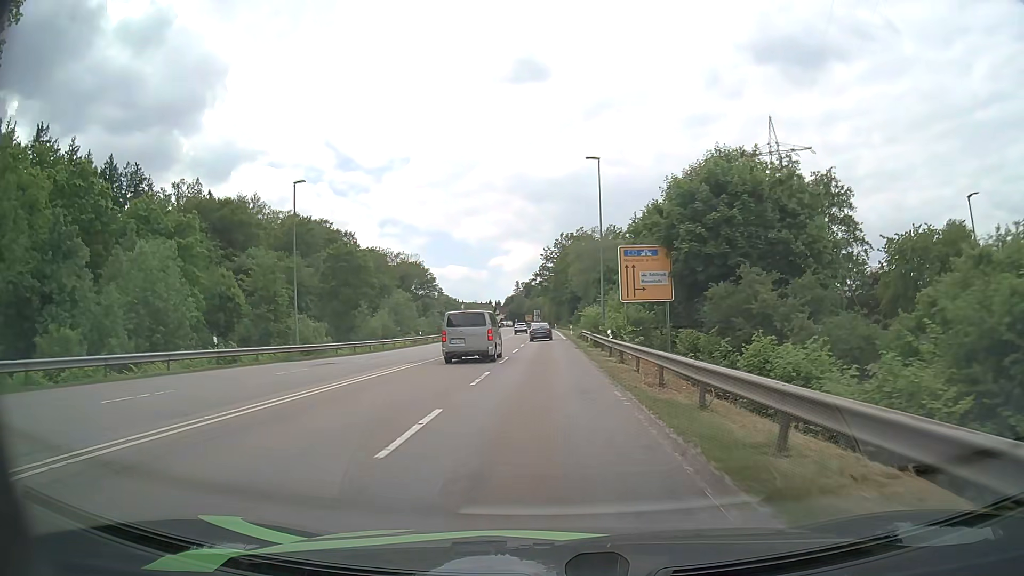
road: secondary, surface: asphalt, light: Day
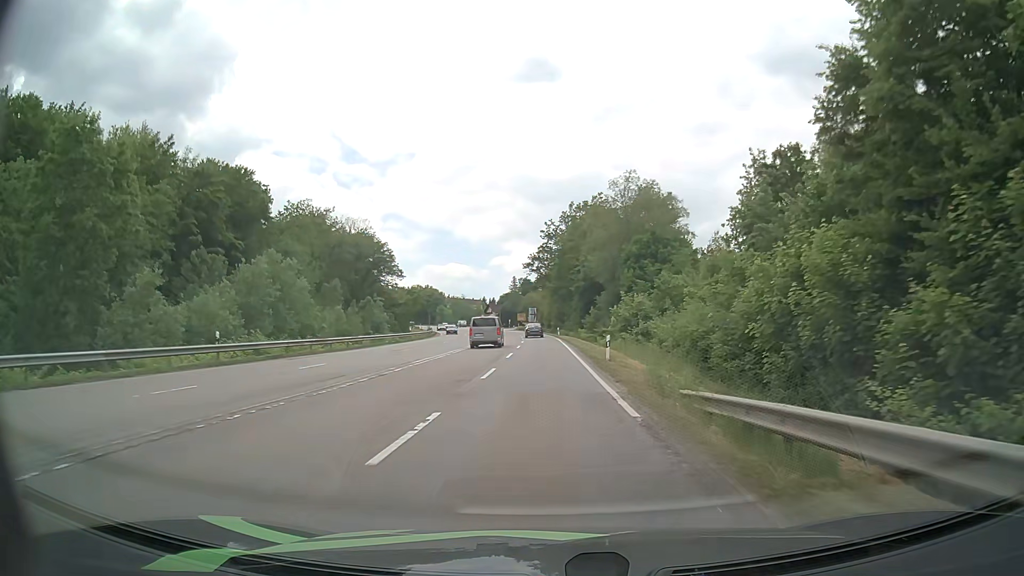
(0.0, +44.4) m; 0°
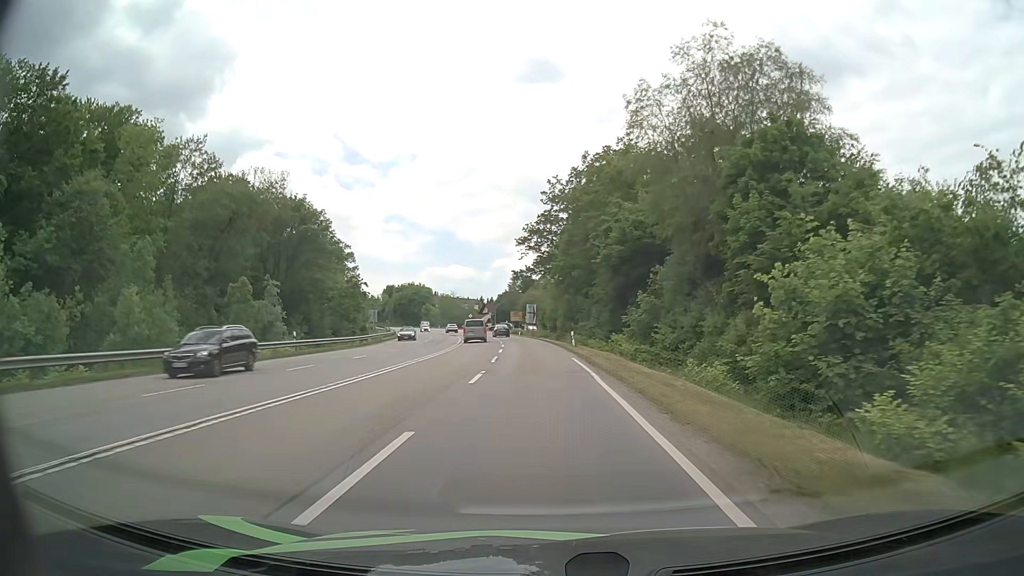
(+0.1, +35.6) m; 0°
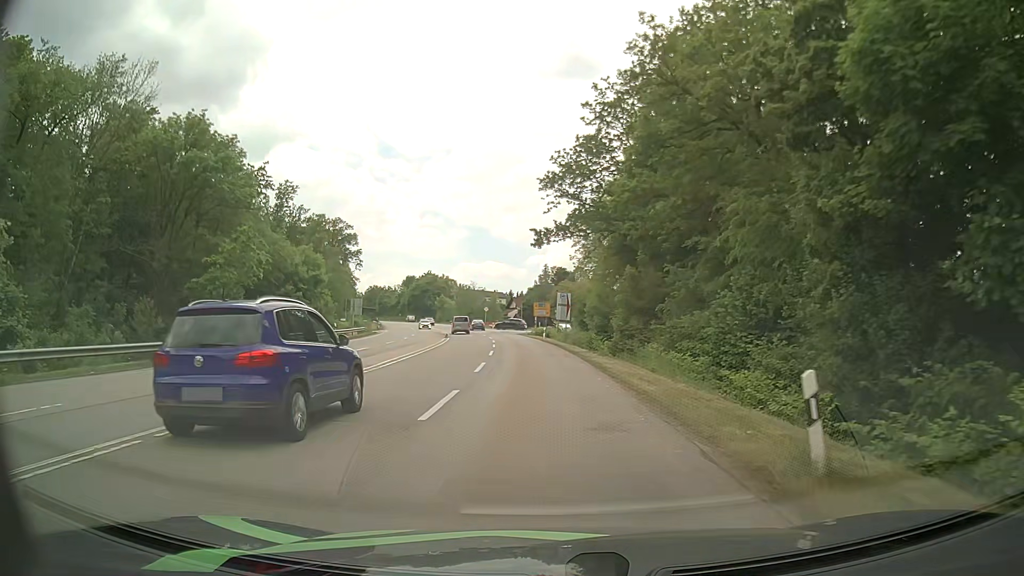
(-0.4, +32.7) m; -3°
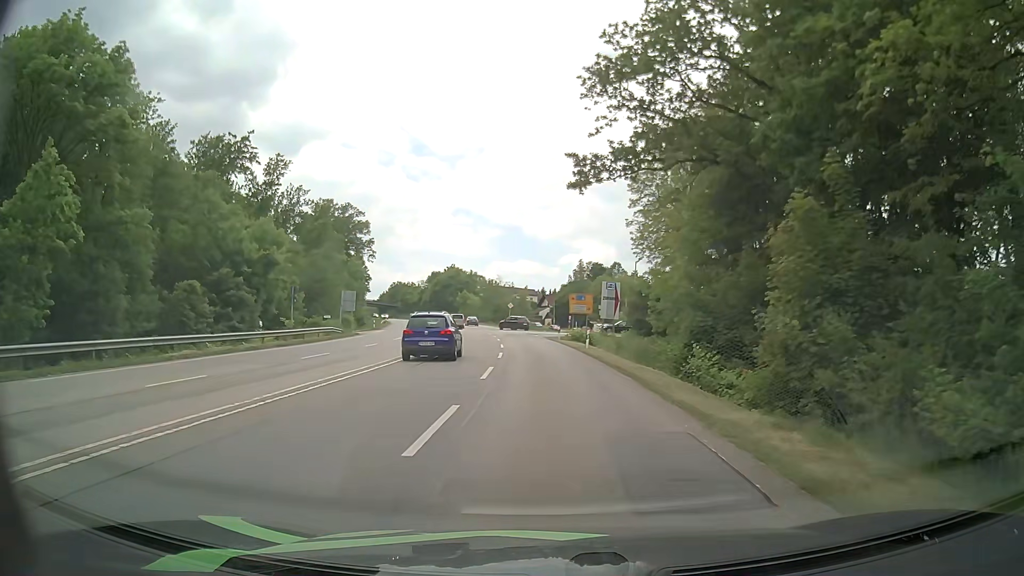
(-0.5, +20.5) m; -3°
